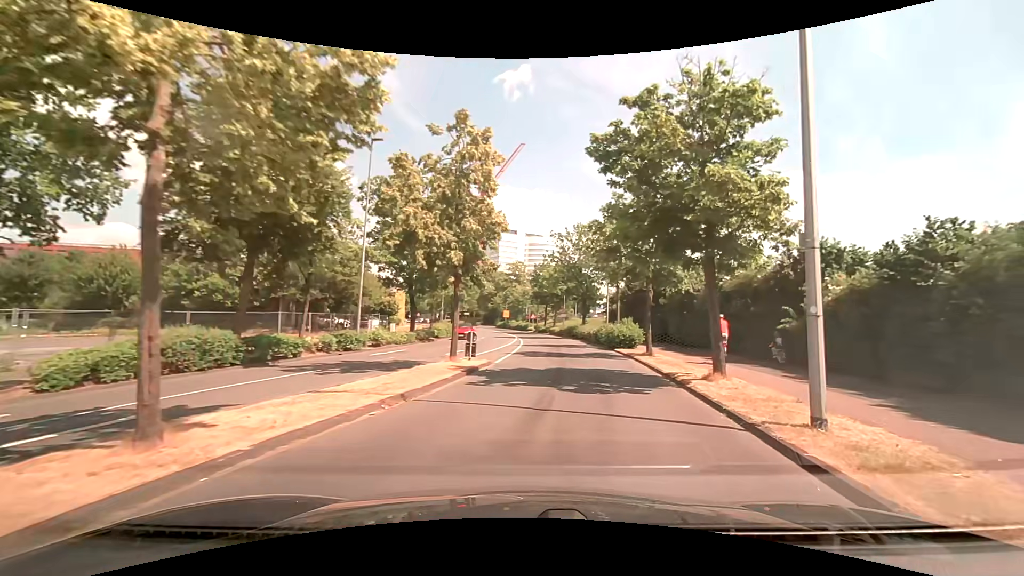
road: tertiary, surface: asphalt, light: Day
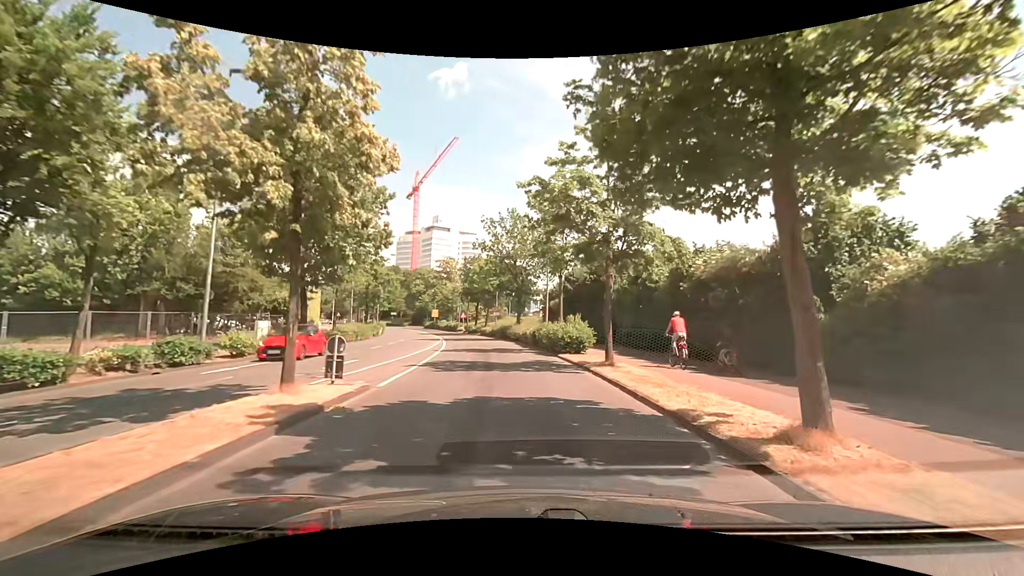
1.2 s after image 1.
(+0.5, +7.1) m; +7°
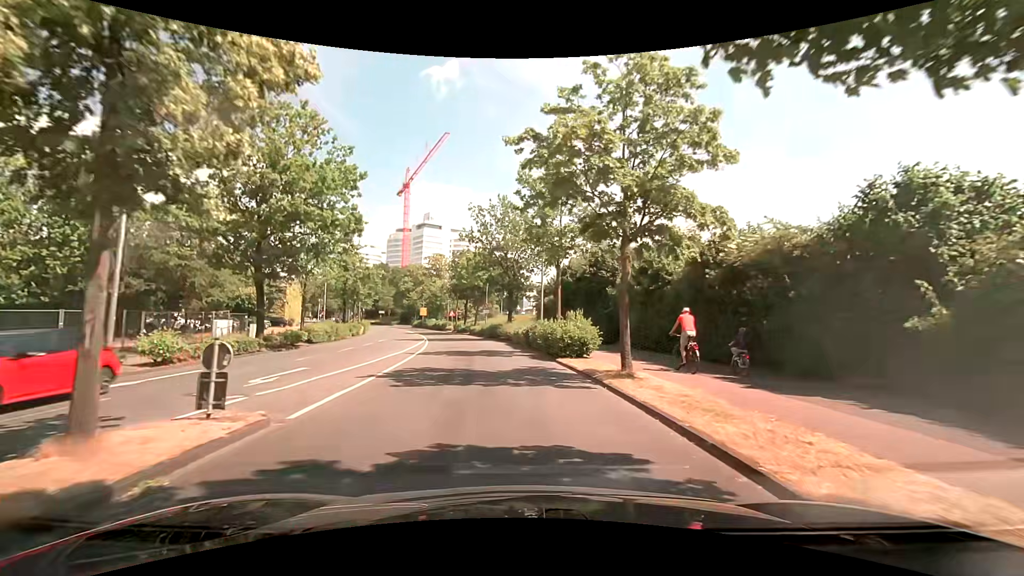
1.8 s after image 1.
(0.0, +4.1) m; +1°
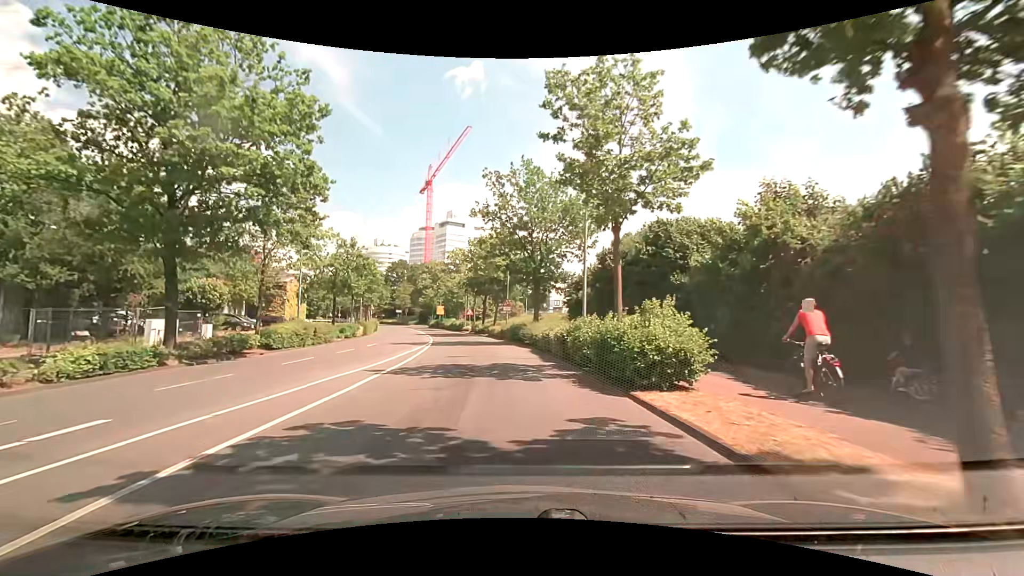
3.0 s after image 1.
(-0.3, +9.1) m; -3°
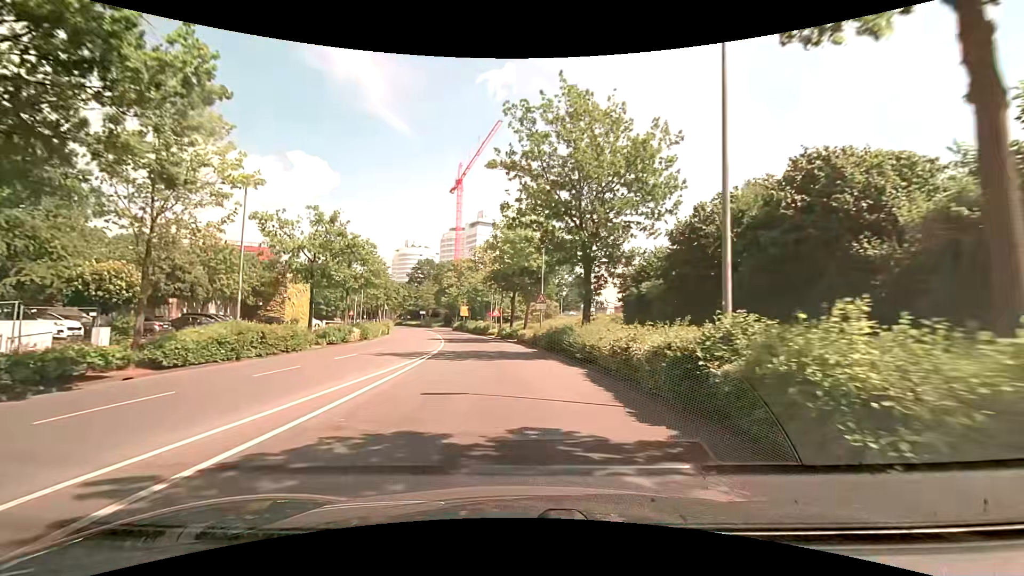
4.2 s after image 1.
(-0.3, +10.4) m; -4°
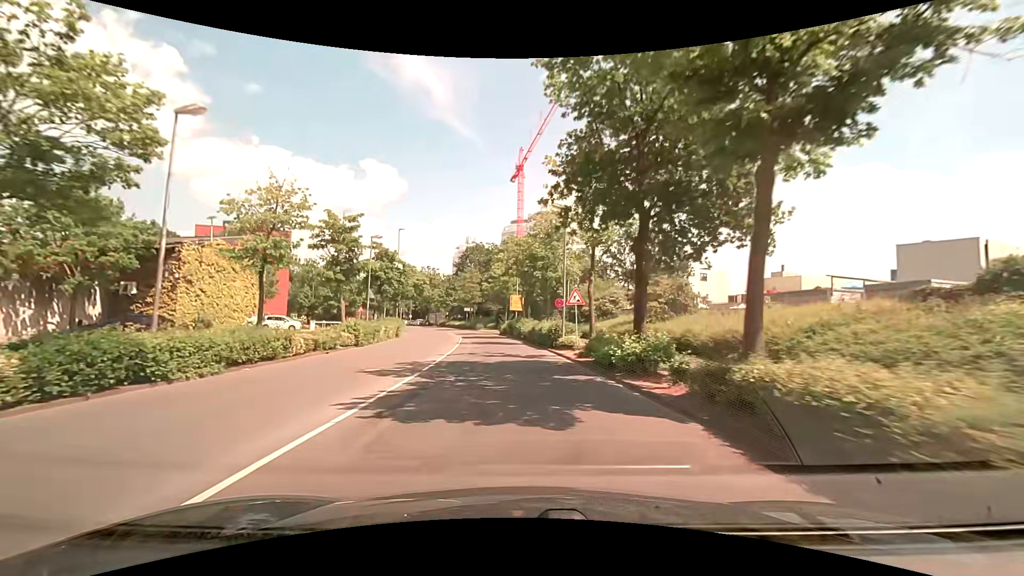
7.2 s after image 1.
(-1.6, +30.0) m; -7°
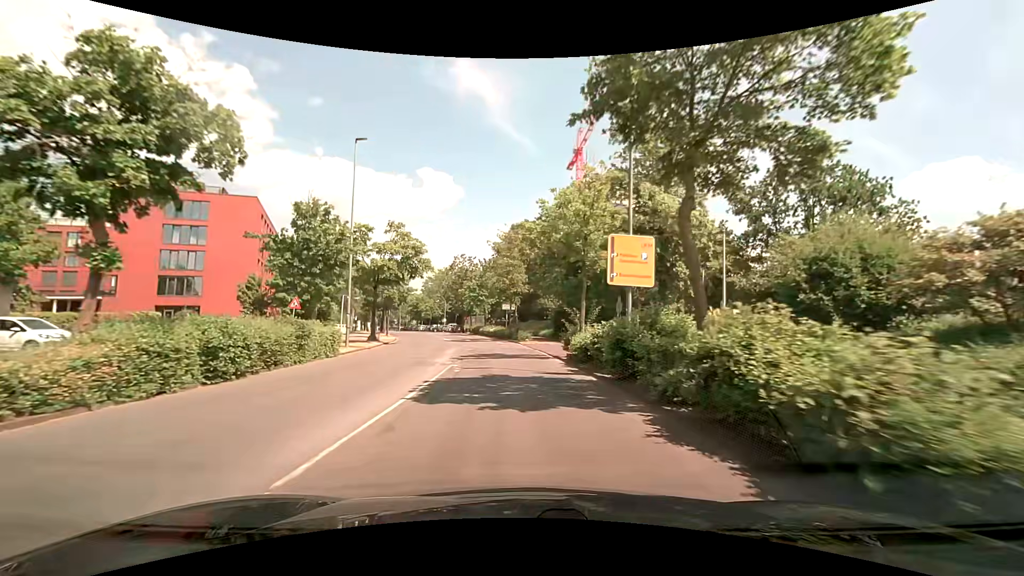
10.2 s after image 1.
(-1.7, +32.1) m; -6°
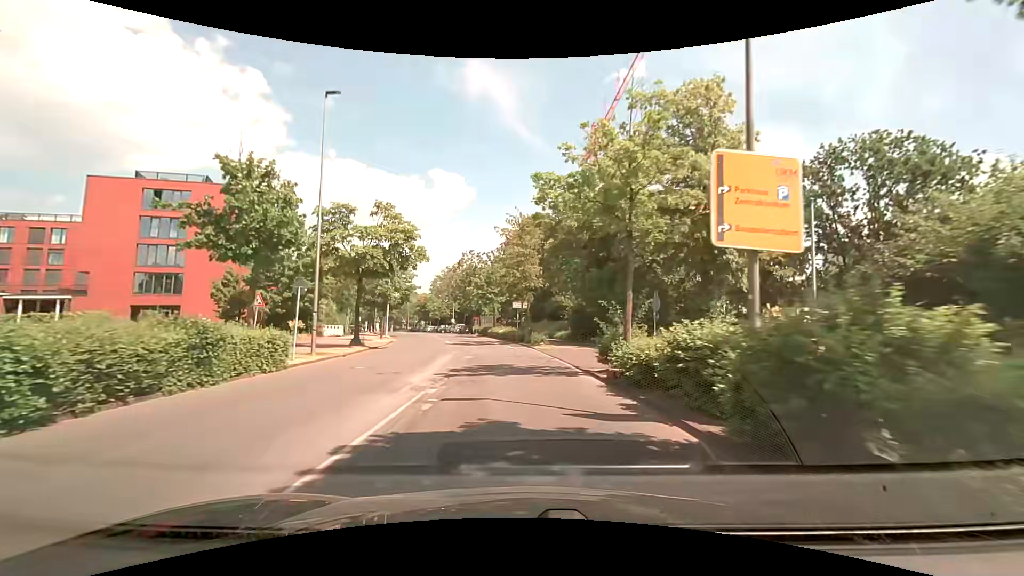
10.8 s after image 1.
(-0.1, +6.4) m; -2°
(0, +10) (-1, +20) (-2, +30) (-3, +40) (-5, +50) (-8, +59) (-10, +69) (-13, +79) (-16, +88) (-19, +98) m
